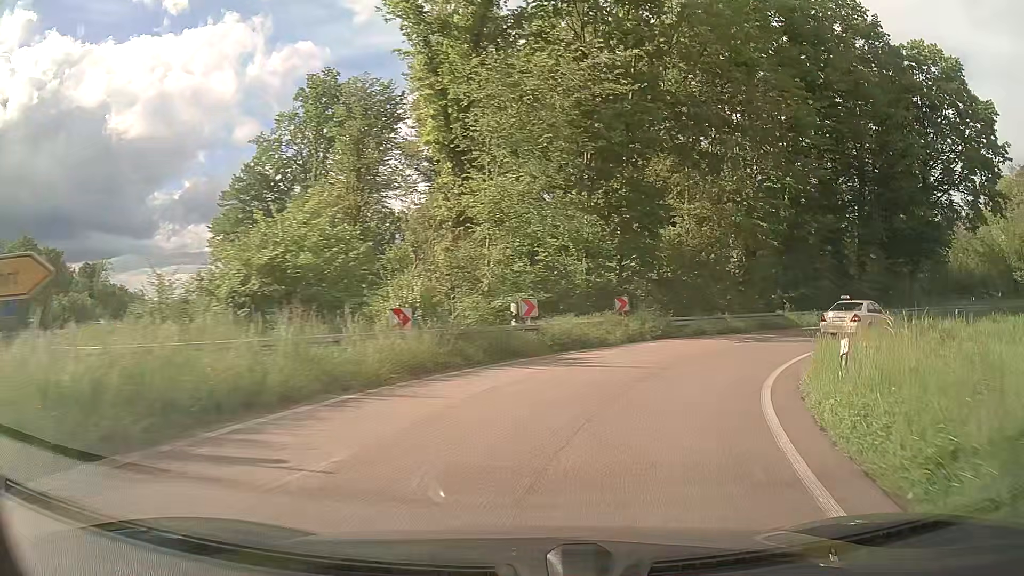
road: trunk_link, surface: asphalt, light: Day
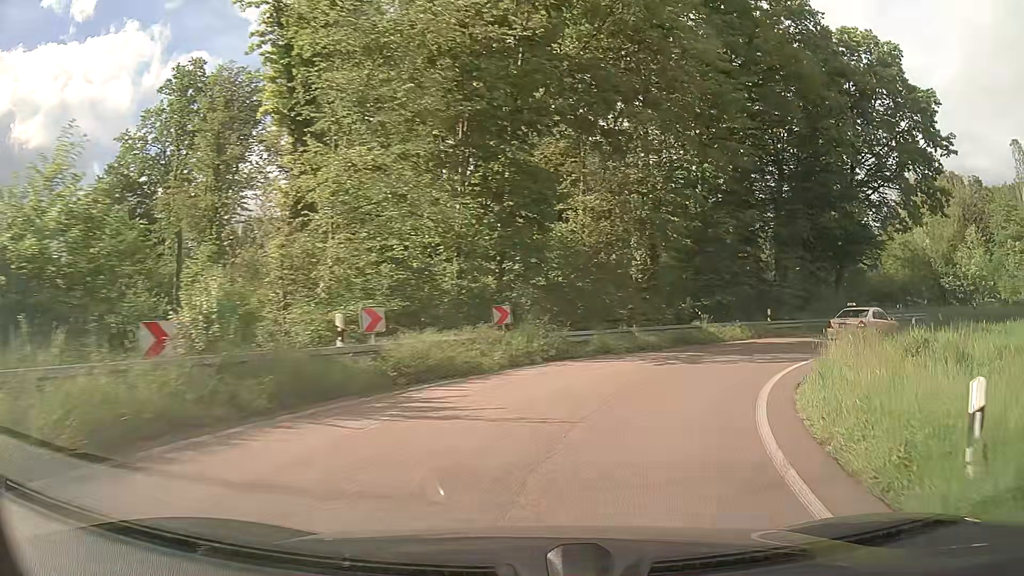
(+0.5, +5.8) m; +10°
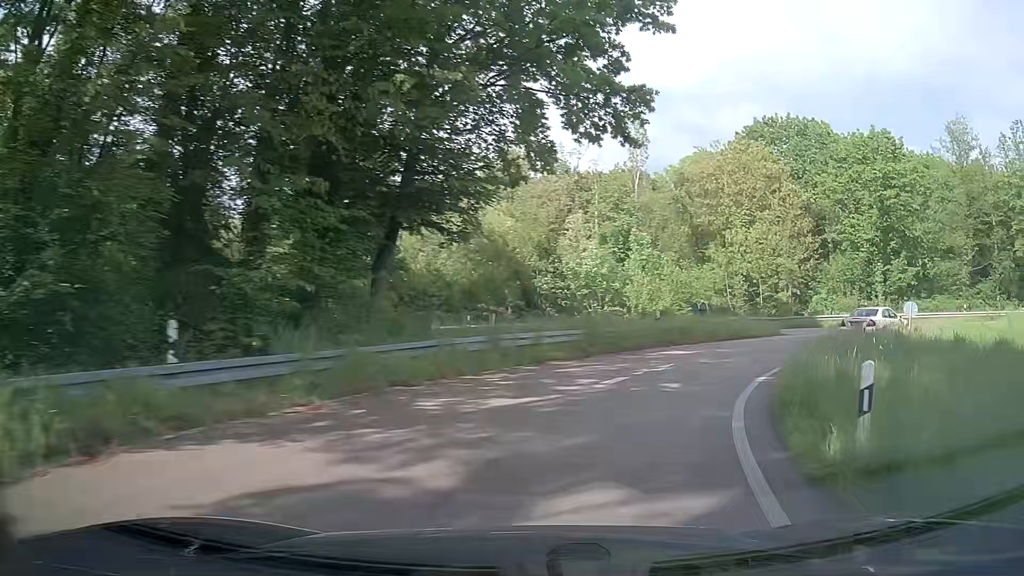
(+8.2, +21.4) m; +42°
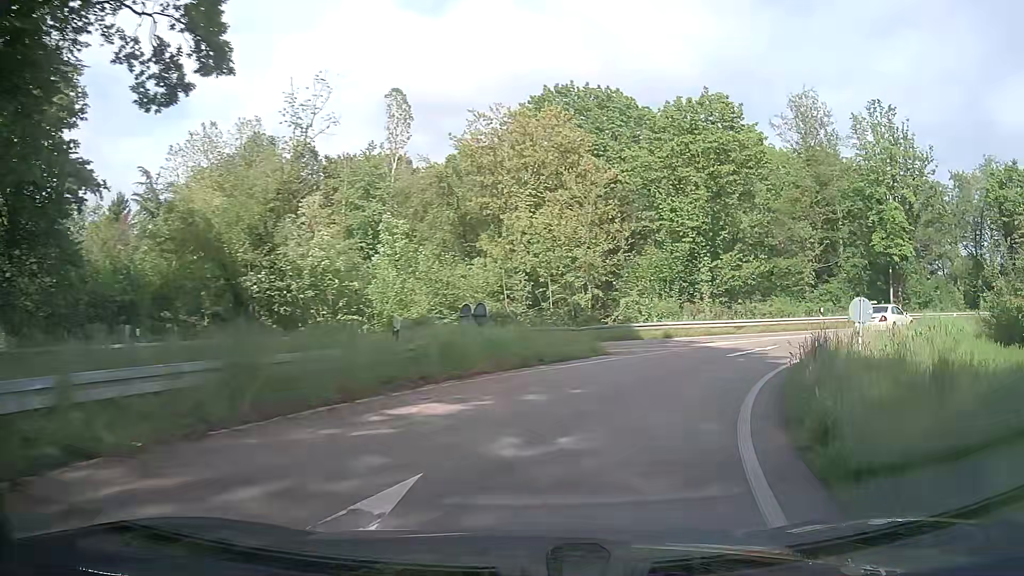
(+2.0, +11.9) m; +19°
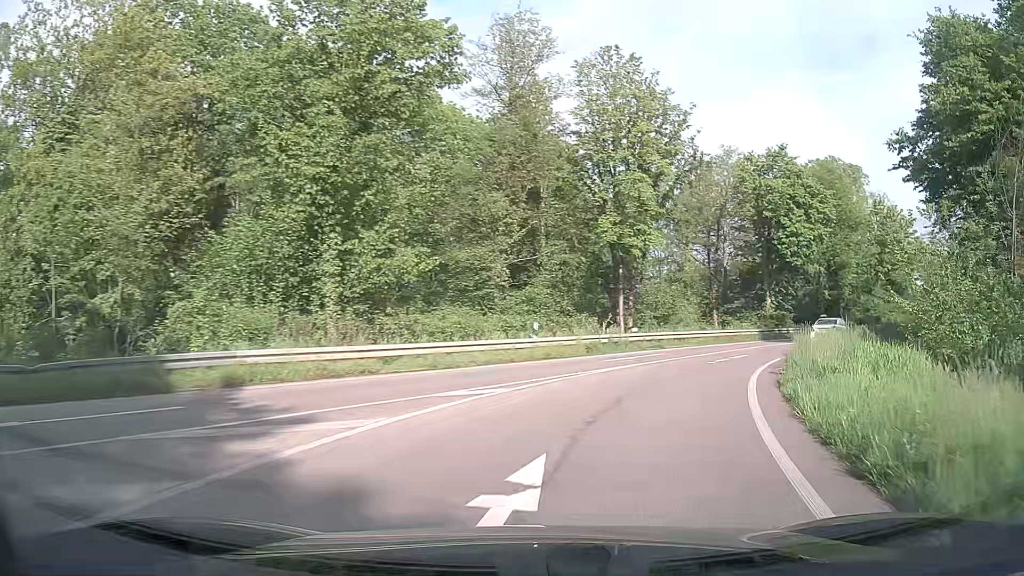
(+4.8, +17.4) m; +30°
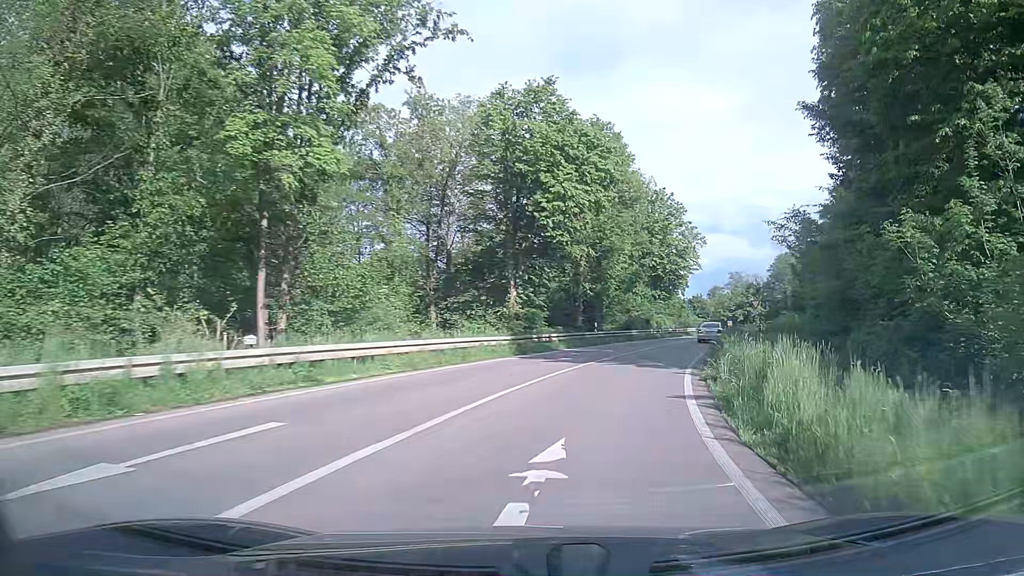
(+4.1, +18.0) m; +24°
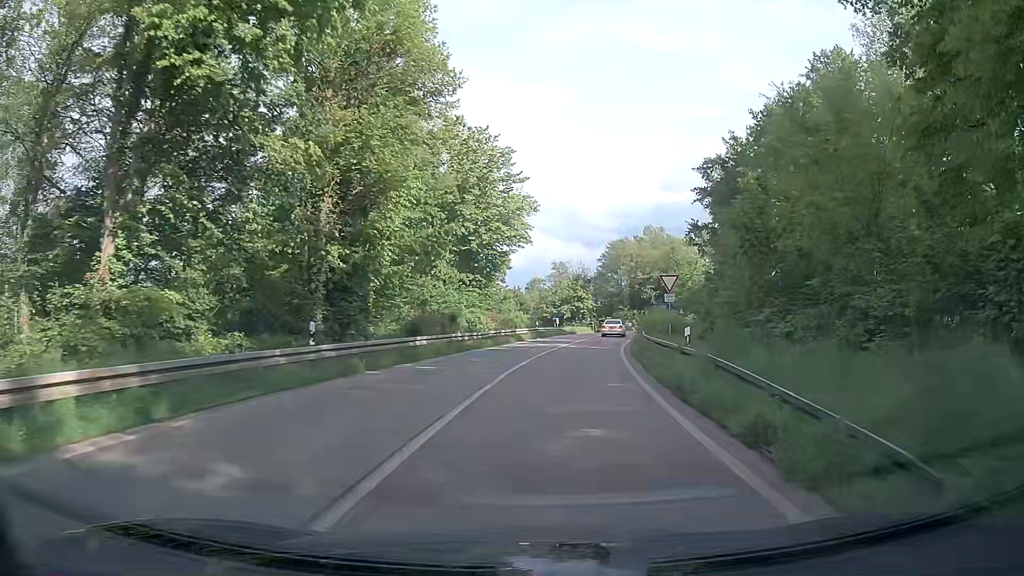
(+4.7, +26.3) m; +16°
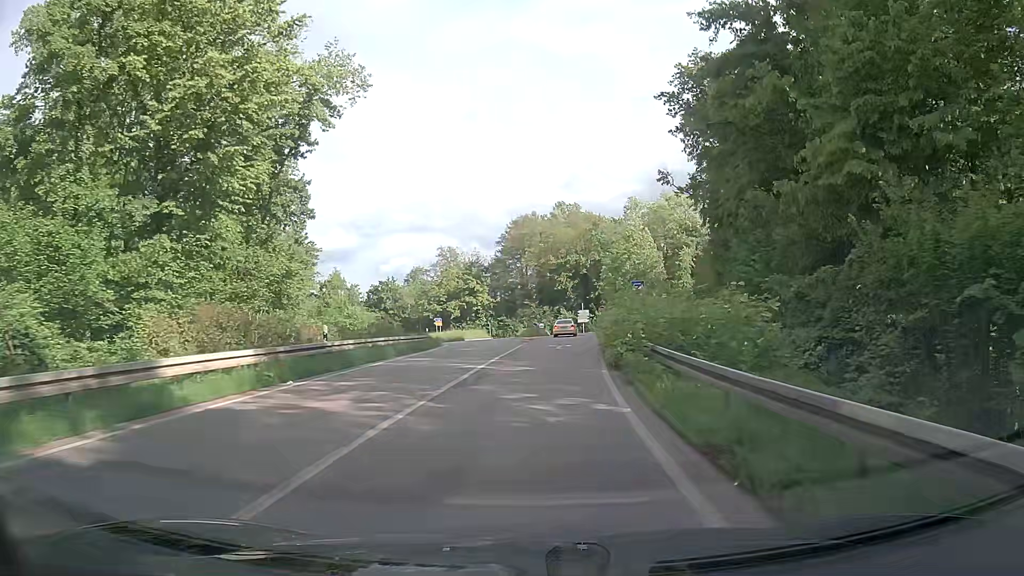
(+3.6, +35.5) m; +9°
(0, +10) (0, +20) (+1, +30) (+2, +40) (+3, +50) (+4, +60) (+5, +70) (+5, +80) (+5, +90) (0, +98) m
